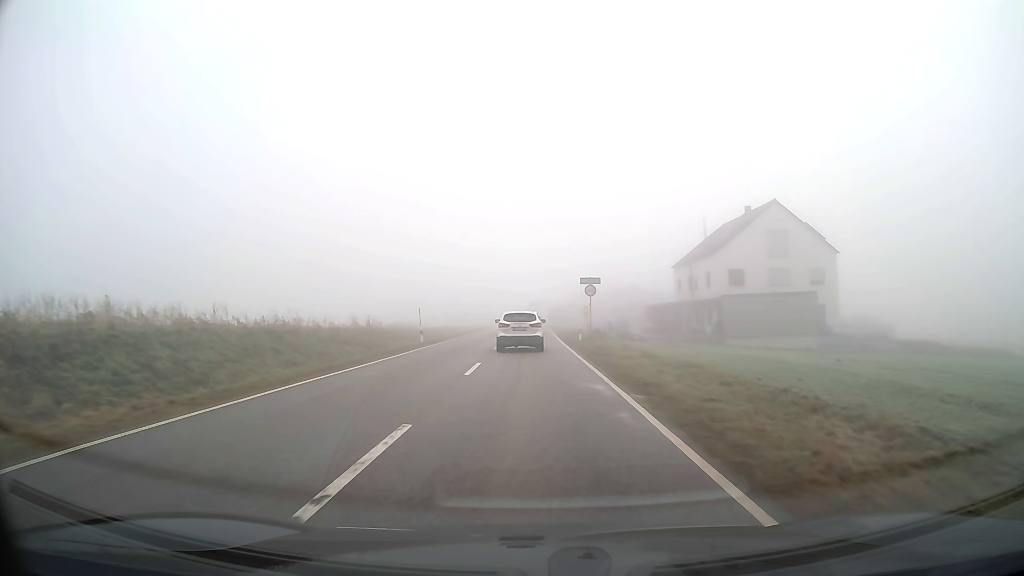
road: tertiary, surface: asphalt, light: Day
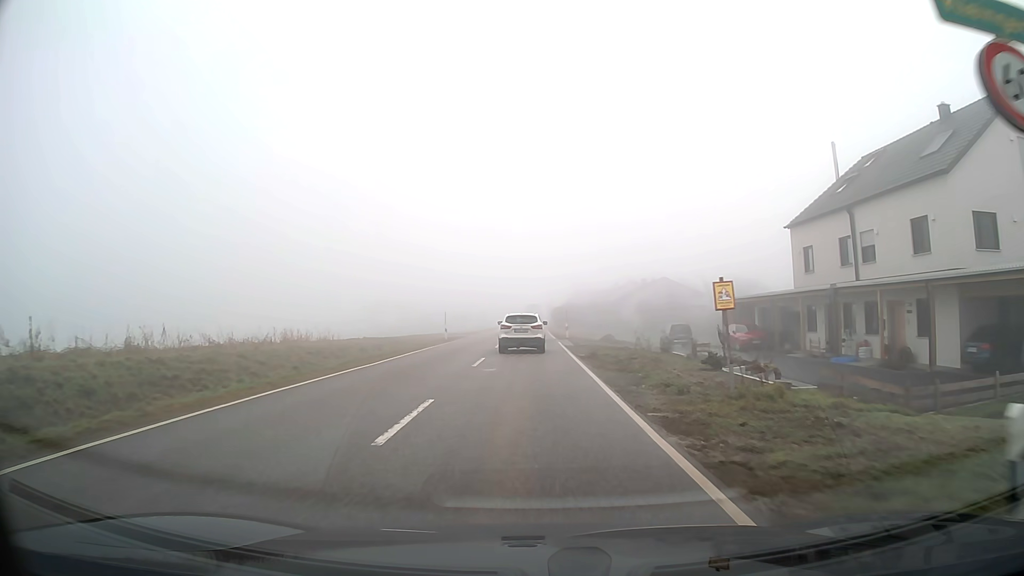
(0.0, +31.8) m; 0°
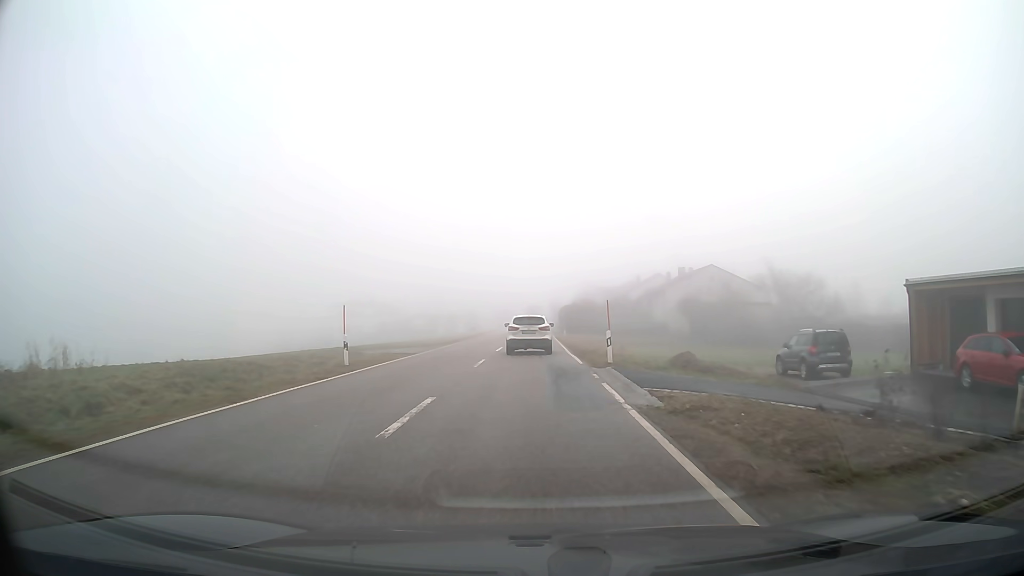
(0.0, +23.6) m; 0°
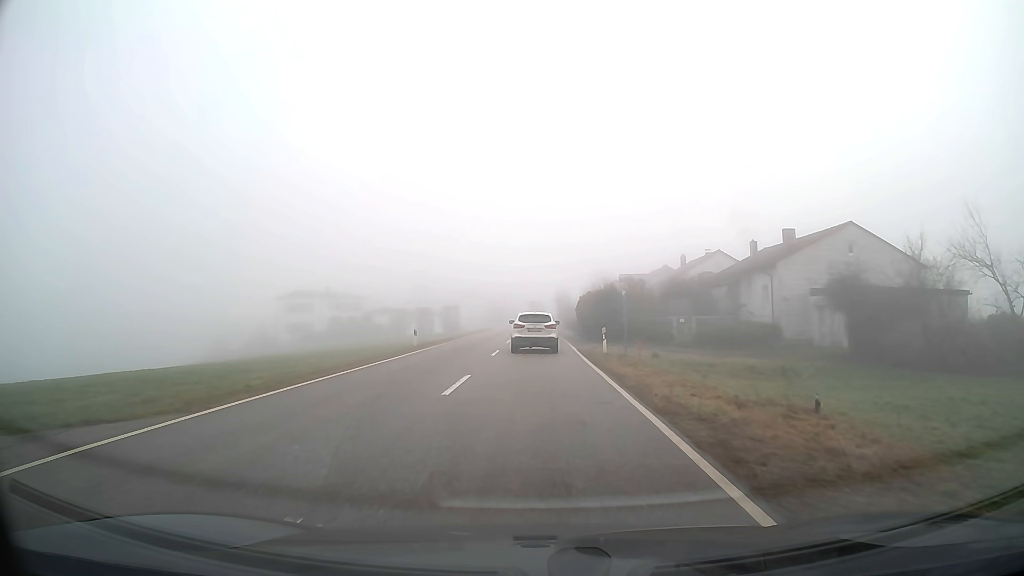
(0.0, +30.7) m; 0°
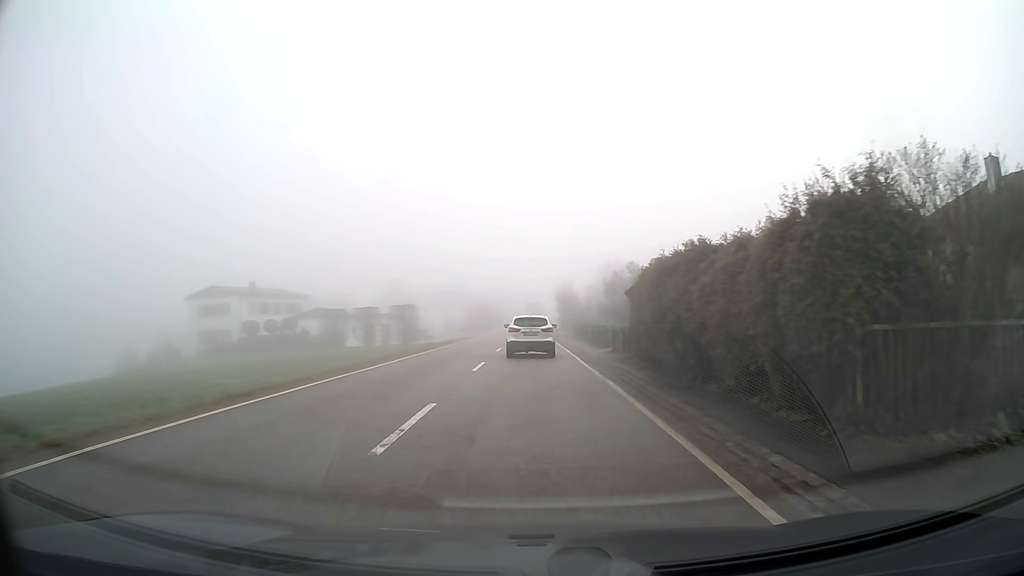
(+0.1, +28.7) m; 0°
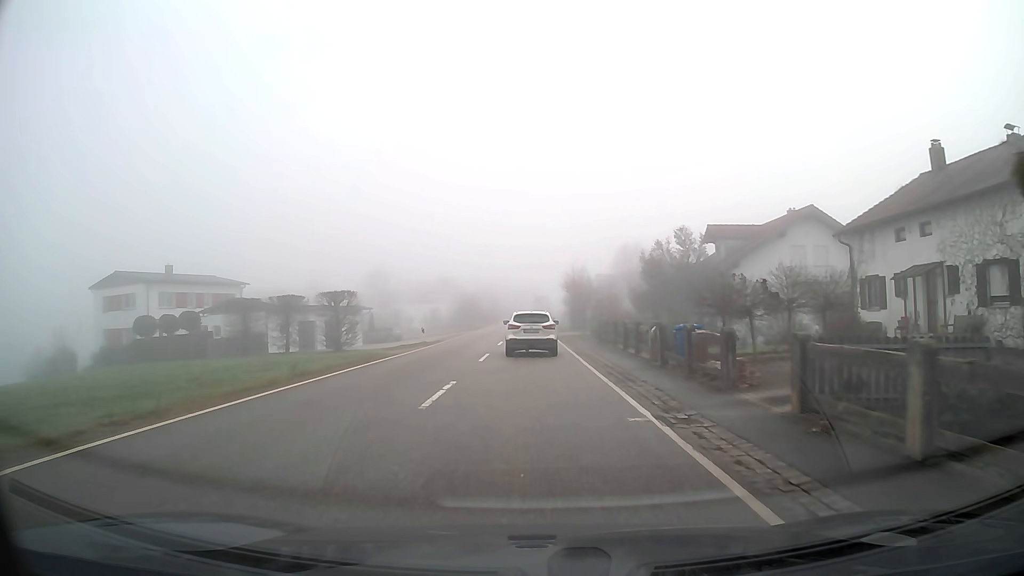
(0.0, +20.5) m; 0°
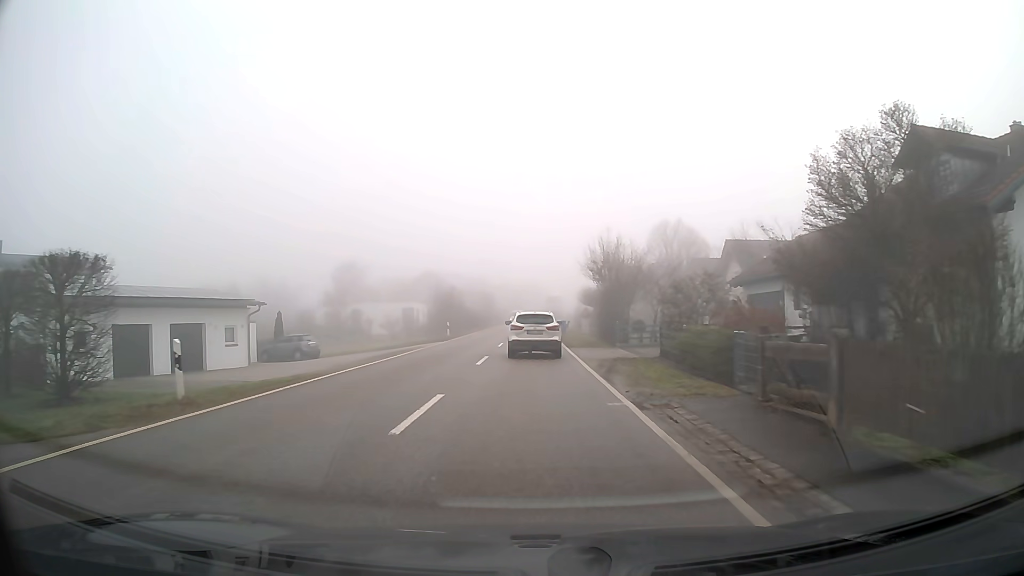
(0.0, +25.1) m; 0°
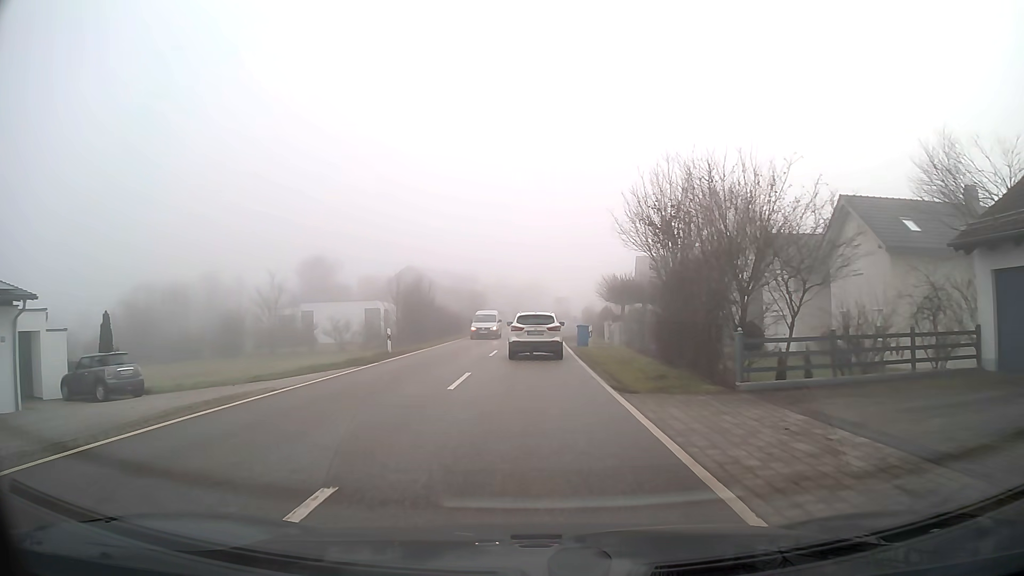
(0.0, +18.4) m; 0°
